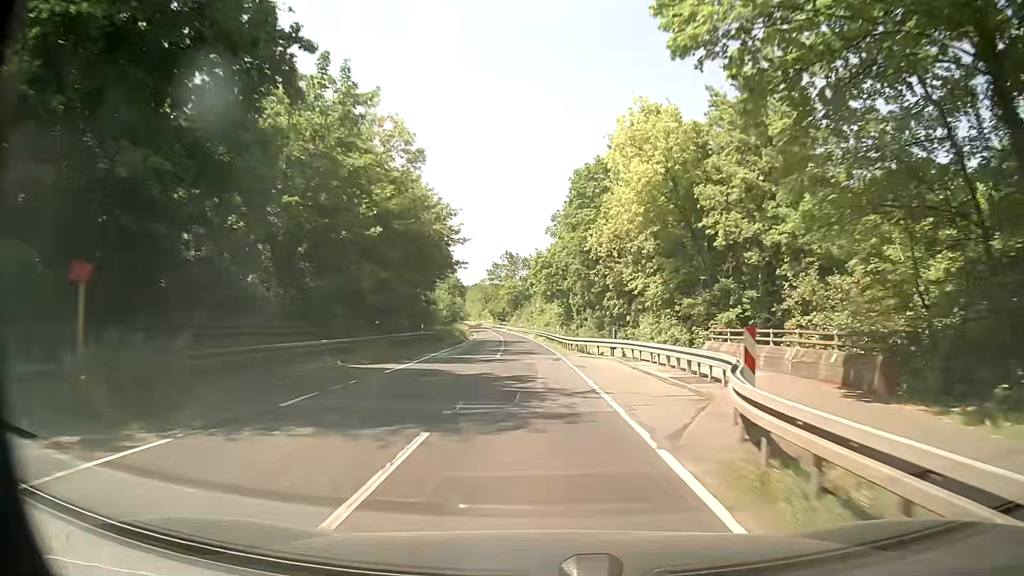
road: secondary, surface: asphalt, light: Day
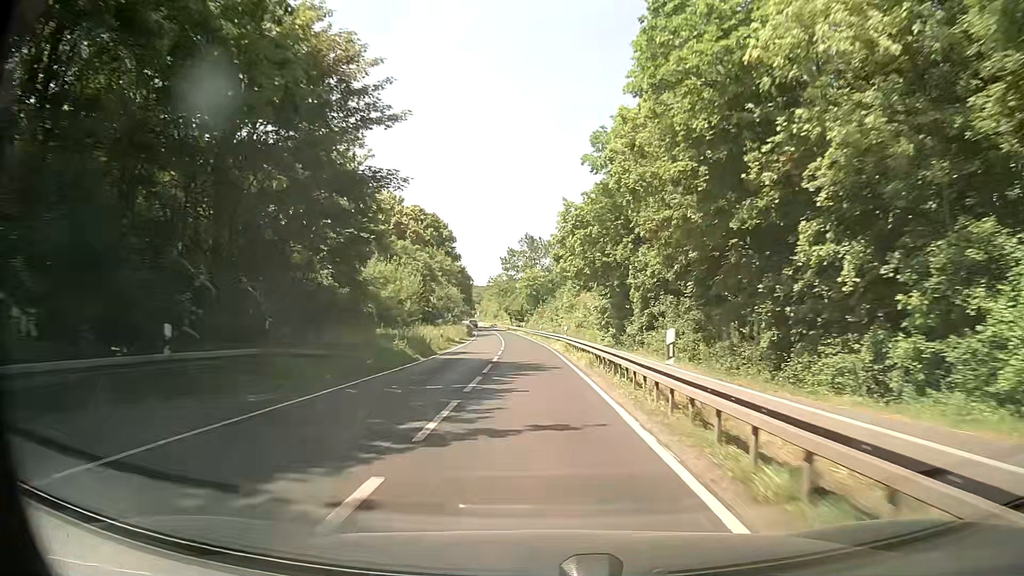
(-0.7, +32.7) m; -2°
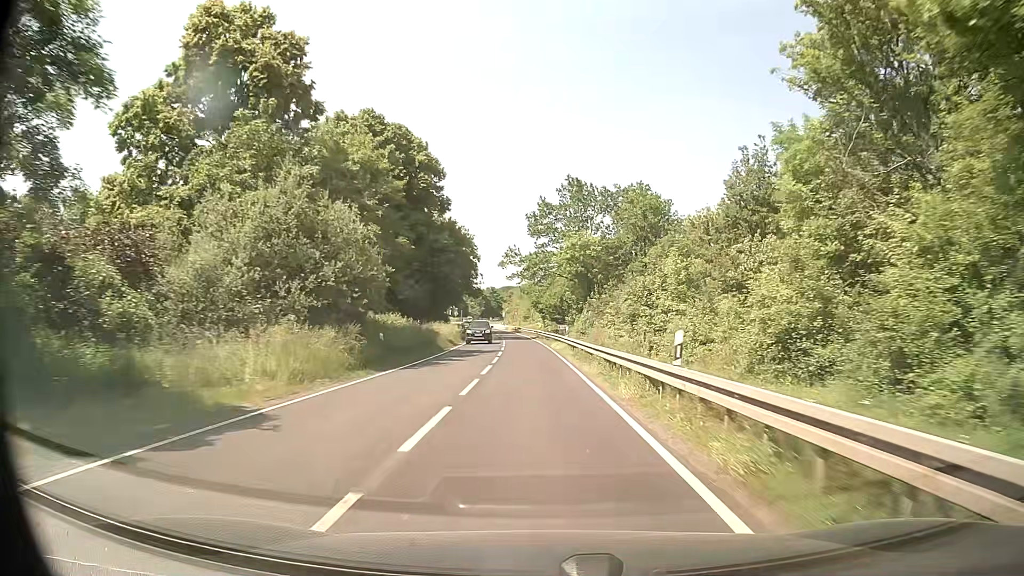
(-1.5, +54.7) m; -3°
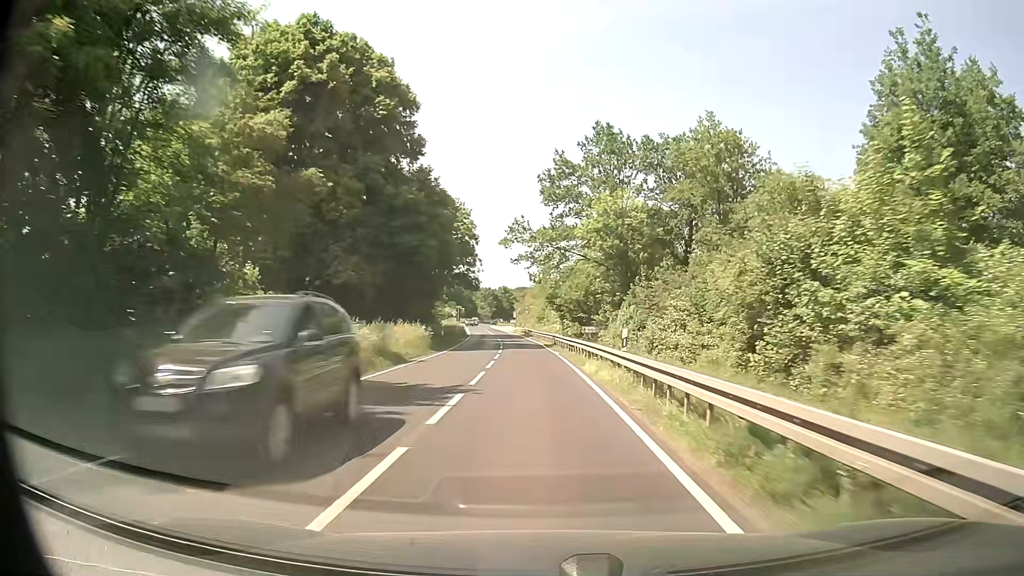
(-0.3, +22.0) m; -1°
